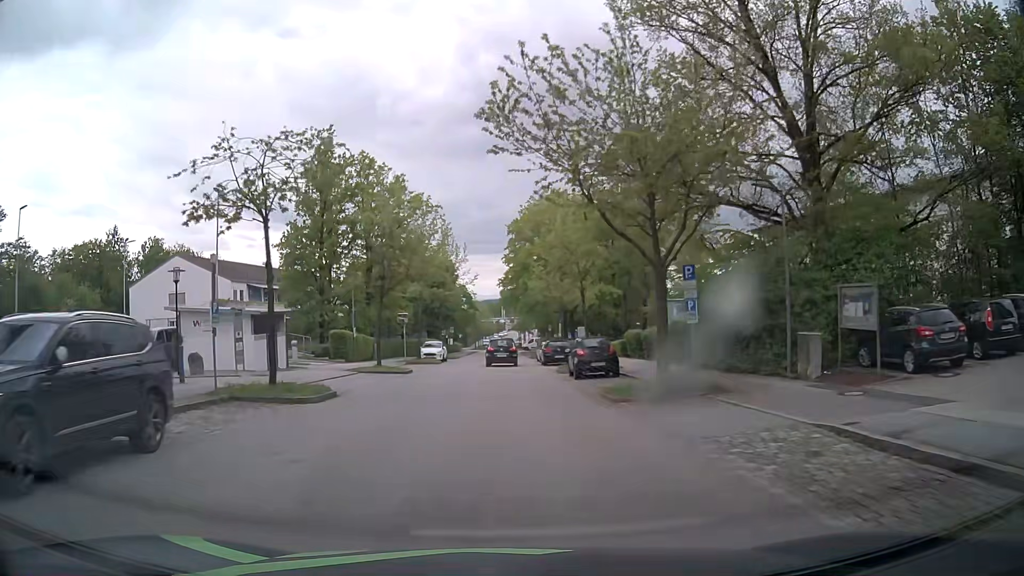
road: residential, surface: asphalt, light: Day
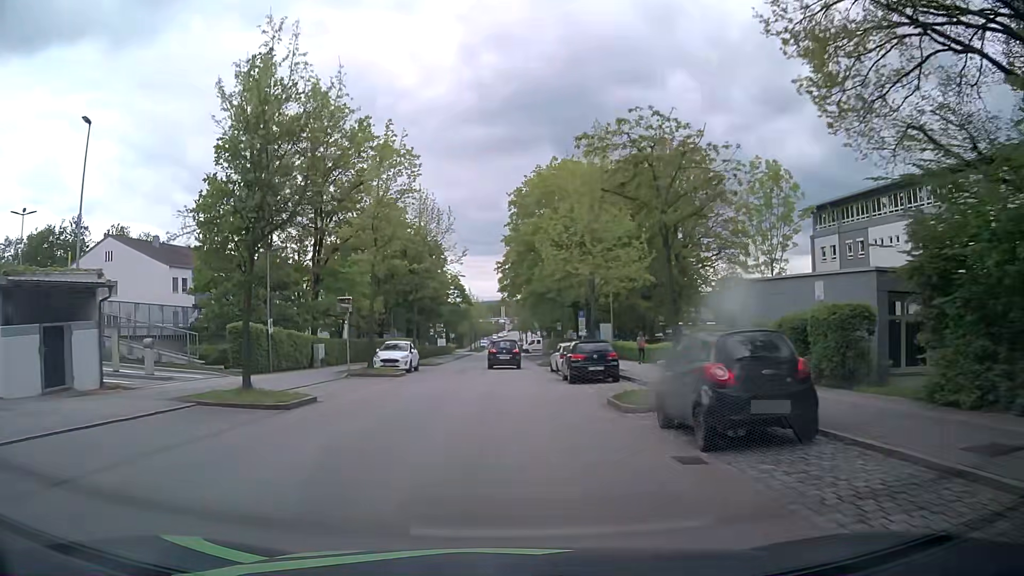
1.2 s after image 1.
(+0.1, +15.9) m; +1°
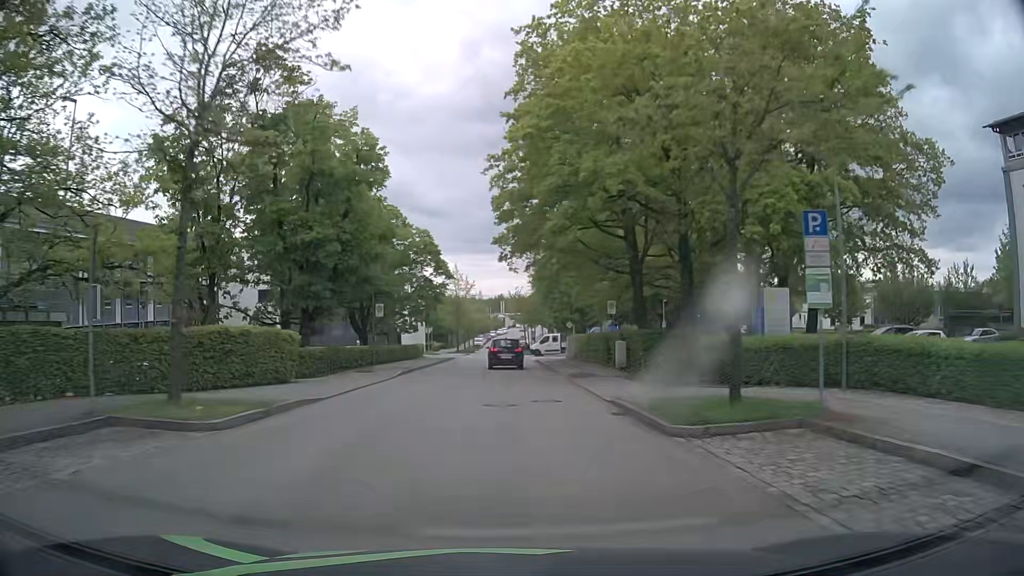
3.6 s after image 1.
(-0.6, +31.8) m; -1°
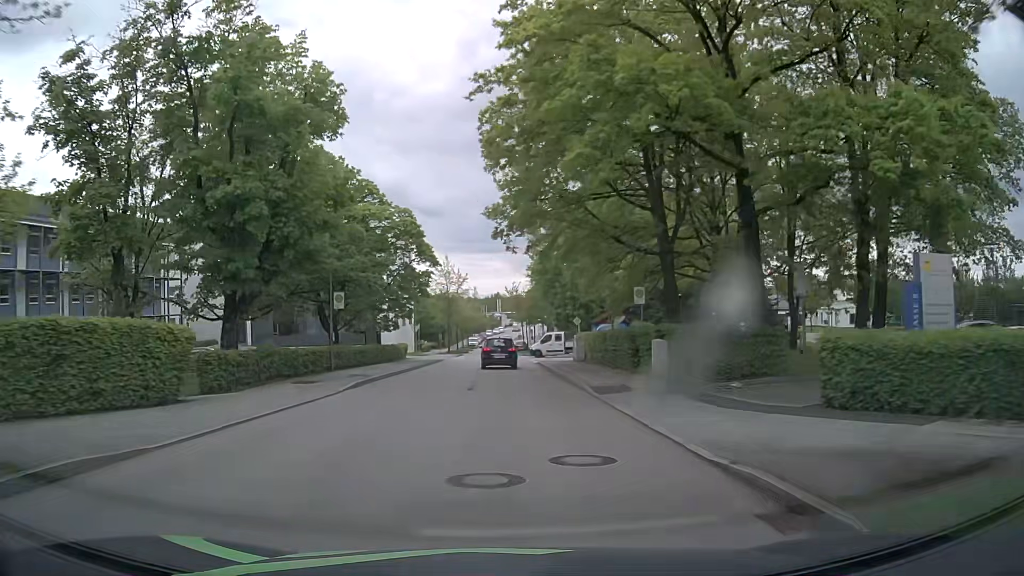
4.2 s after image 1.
(+0.1, +8.0) m; 0°
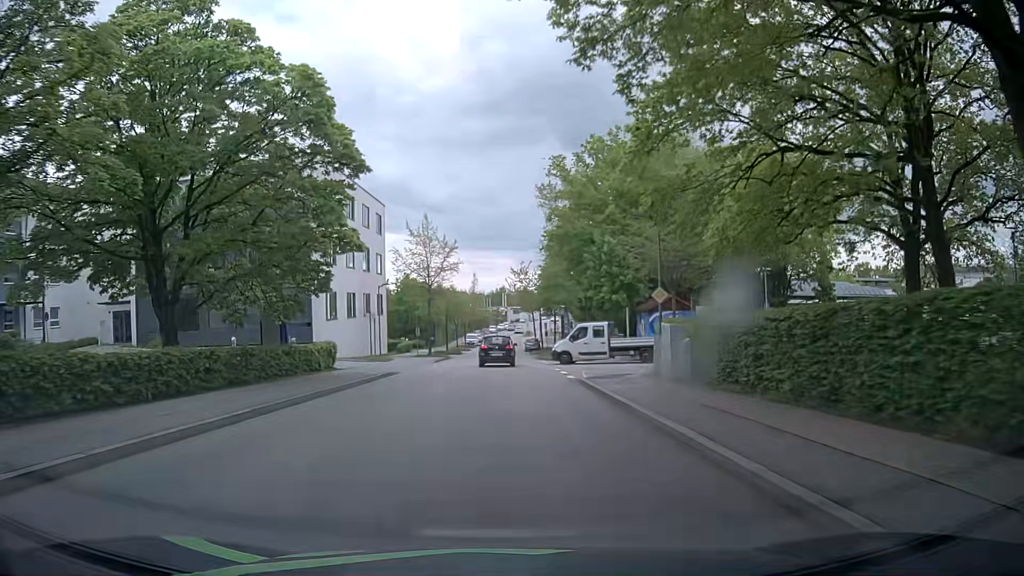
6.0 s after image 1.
(0.0, +22.5) m; 0°
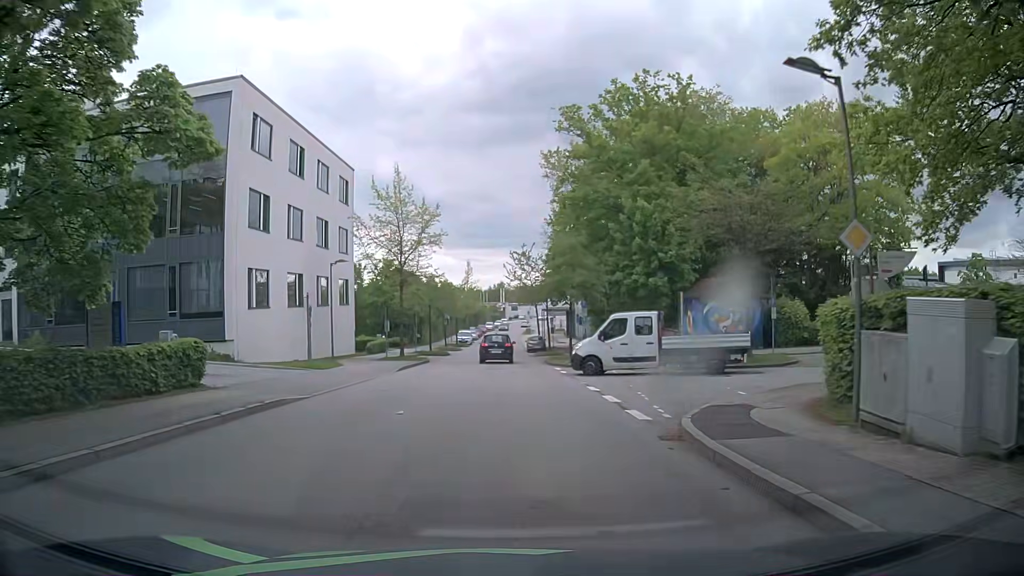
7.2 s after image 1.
(-0.2, +12.4) m; 0°
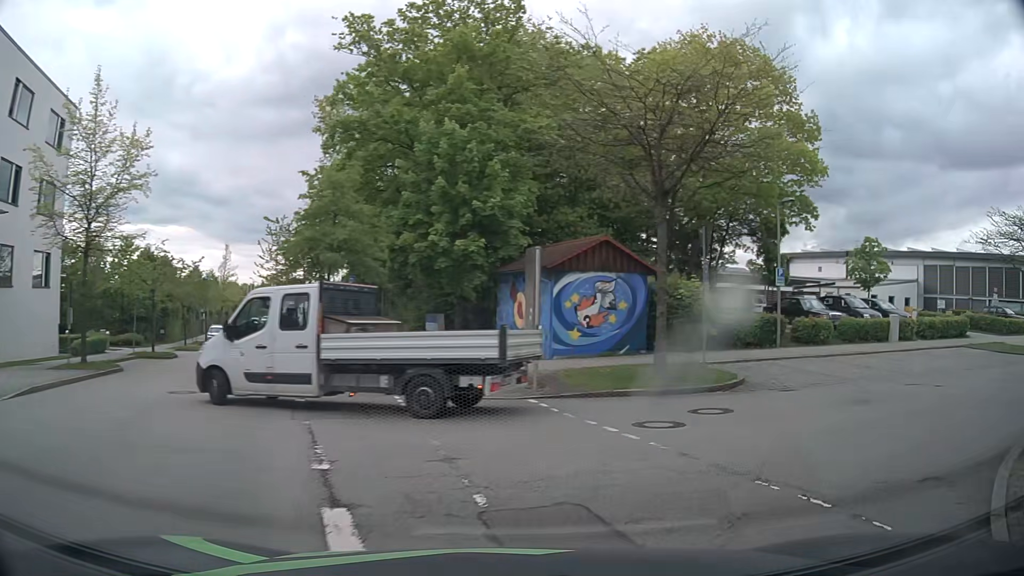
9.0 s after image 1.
(+0.9, +13.0) m; +17°
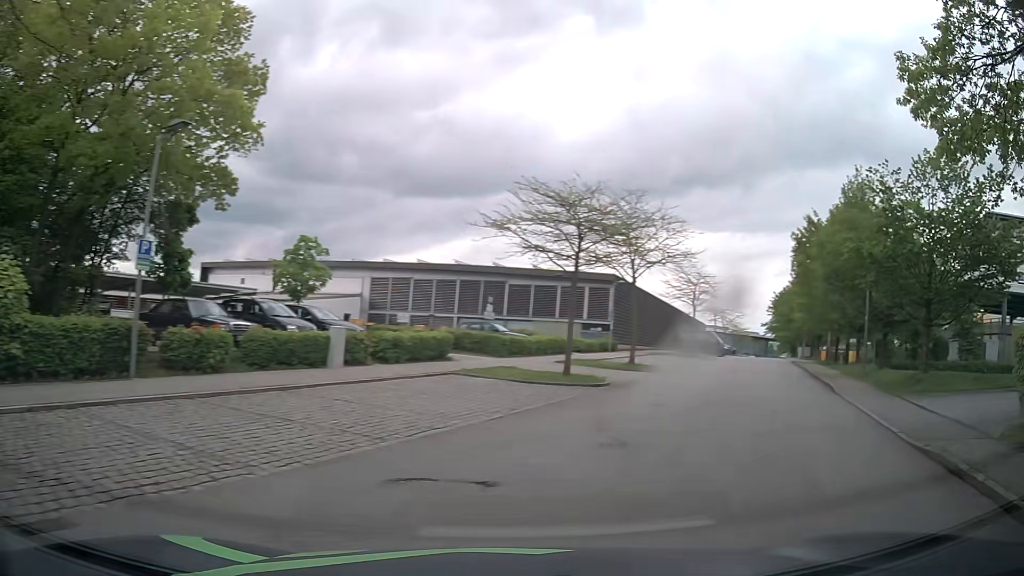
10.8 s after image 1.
(+4.1, +9.4) m; +49°
(+3, +10) (+7, +19) (+11, +28) (+15, +37) (+19, +46) (+23, +55) (+27, +64) (+31, +74) (+35, +83) (+39, +92) m
